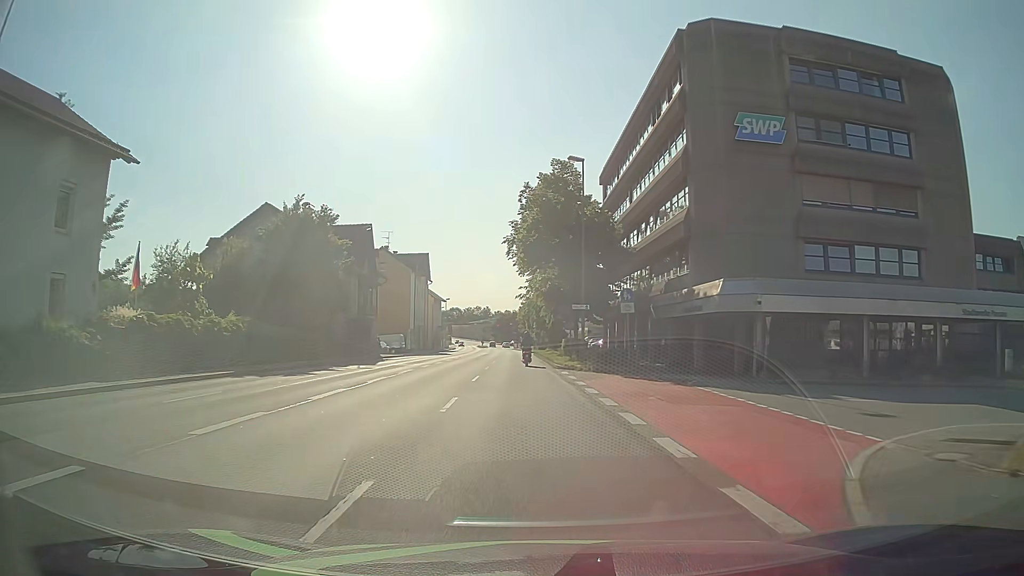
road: primary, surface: asphalt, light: Day
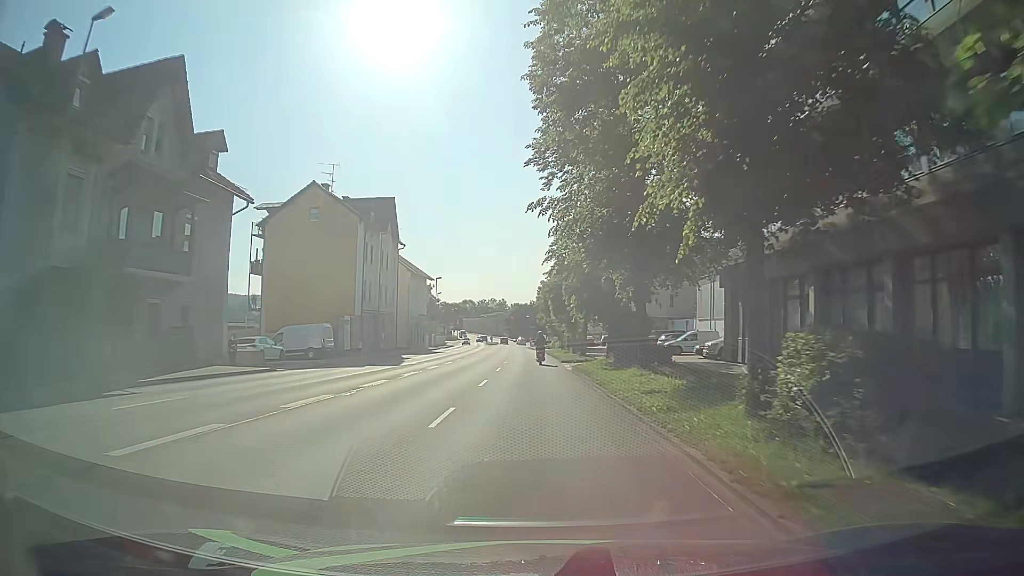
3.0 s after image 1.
(-1.1, +38.4) m; -4°
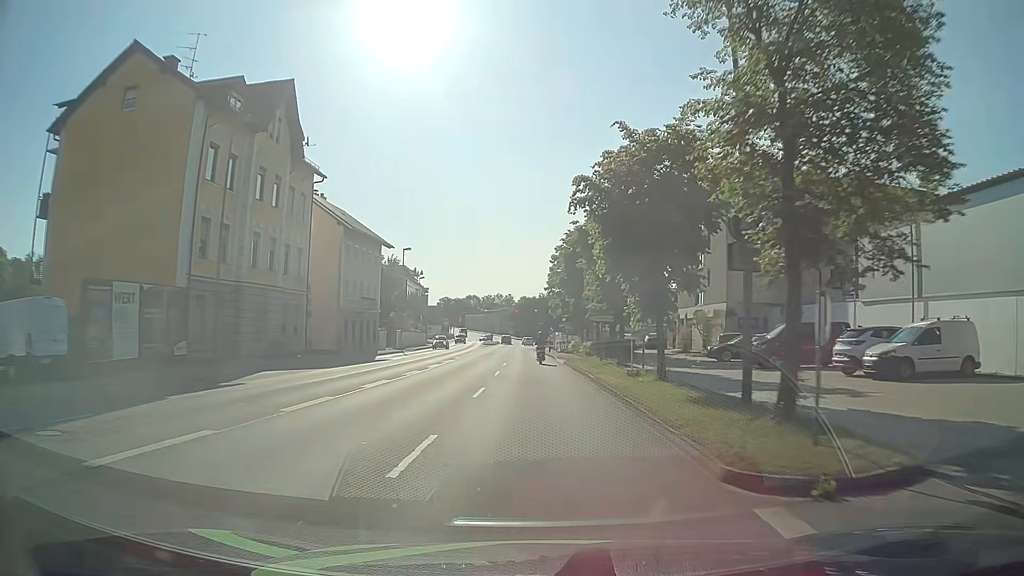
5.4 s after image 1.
(+0.7, +30.8) m; +2°
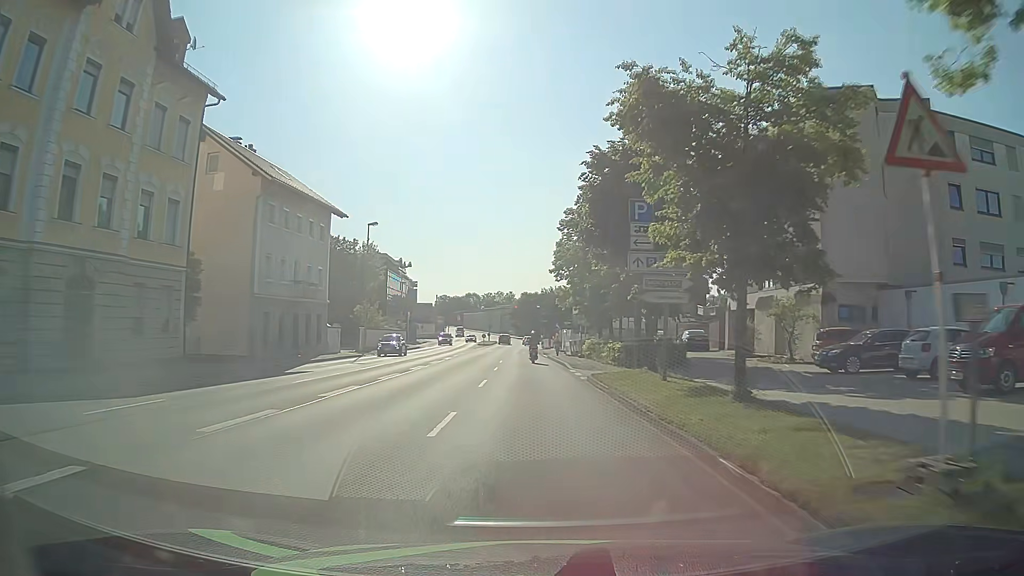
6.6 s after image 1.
(-0.1, +15.3) m; -1°
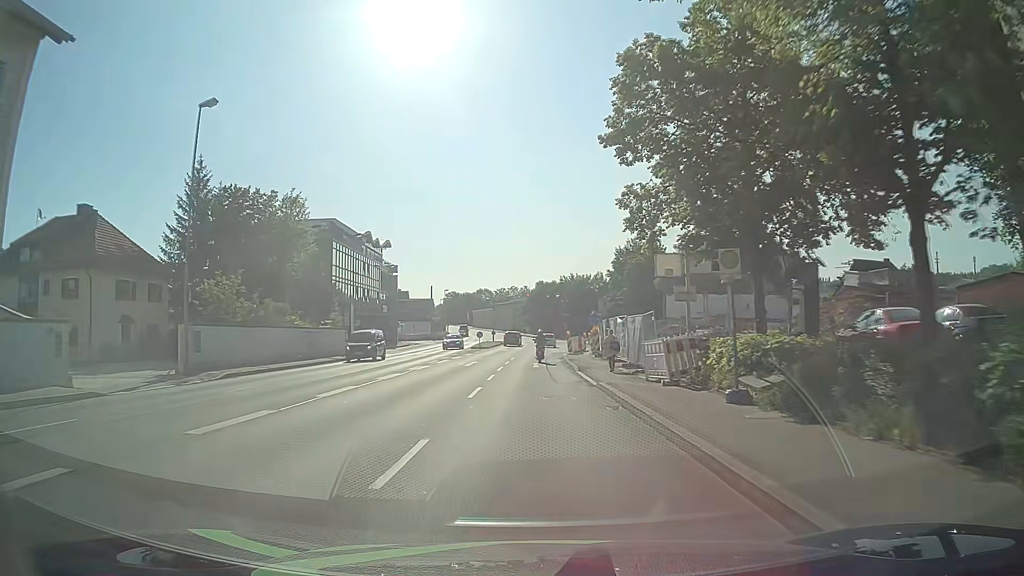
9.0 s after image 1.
(-0.2, +30.3) m; -2°
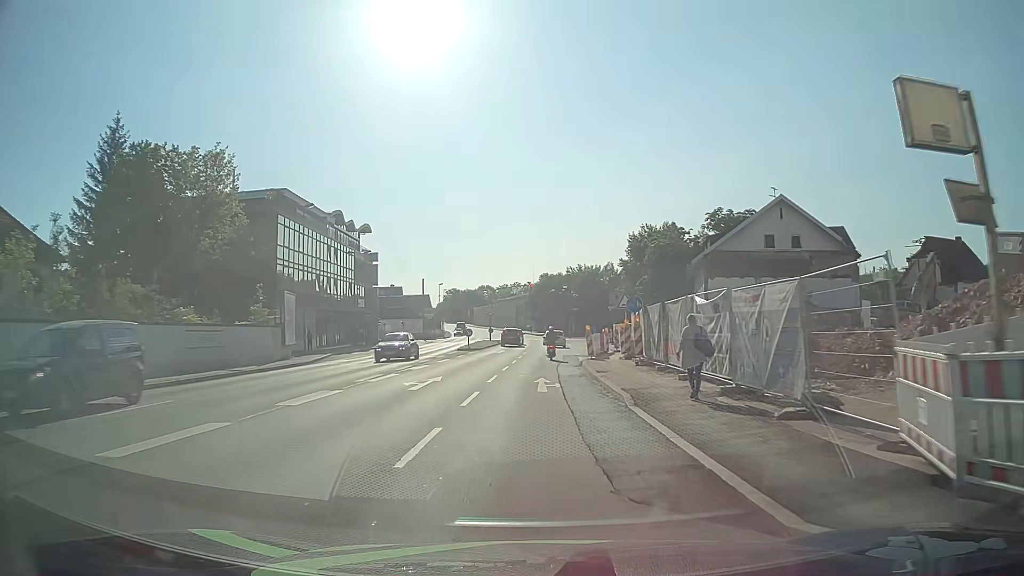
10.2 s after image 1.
(+0.1, +13.9) m; 0°
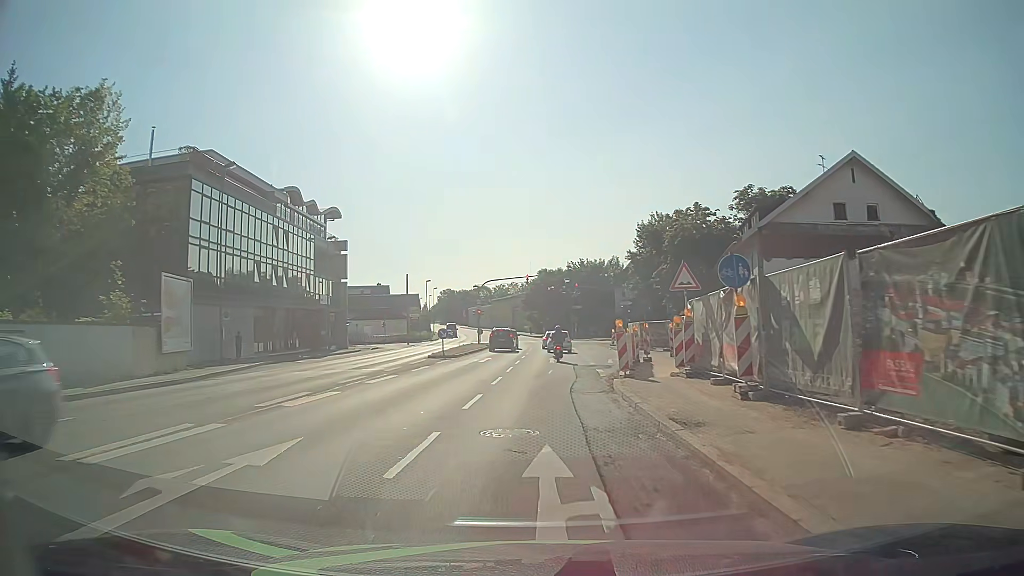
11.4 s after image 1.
(0.0, +12.4) m; 0°
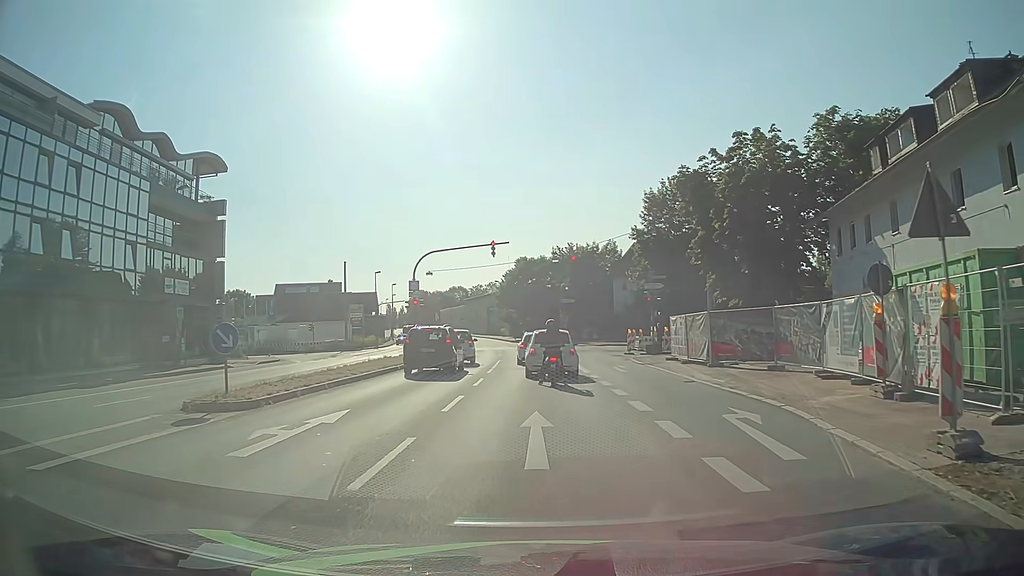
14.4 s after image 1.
(+0.5, +24.1) m; +1°
(0, +10) (0, +20) (0, +30) (0, +40) (0, +50) (-1, +60) (-2, +70) (-3, +80) (-4, +90) (-5, +100) m
